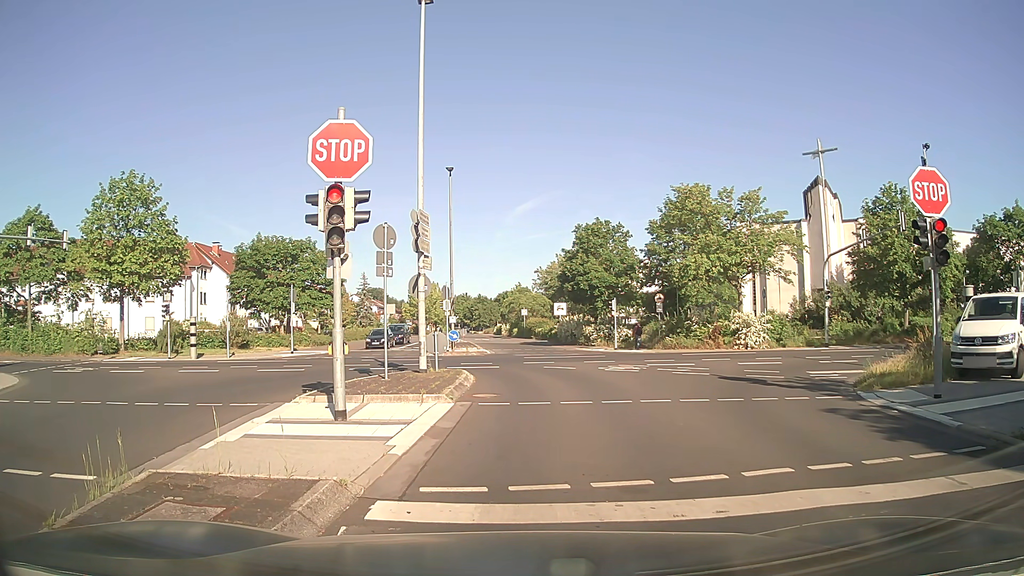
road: residential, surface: asphalt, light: Day
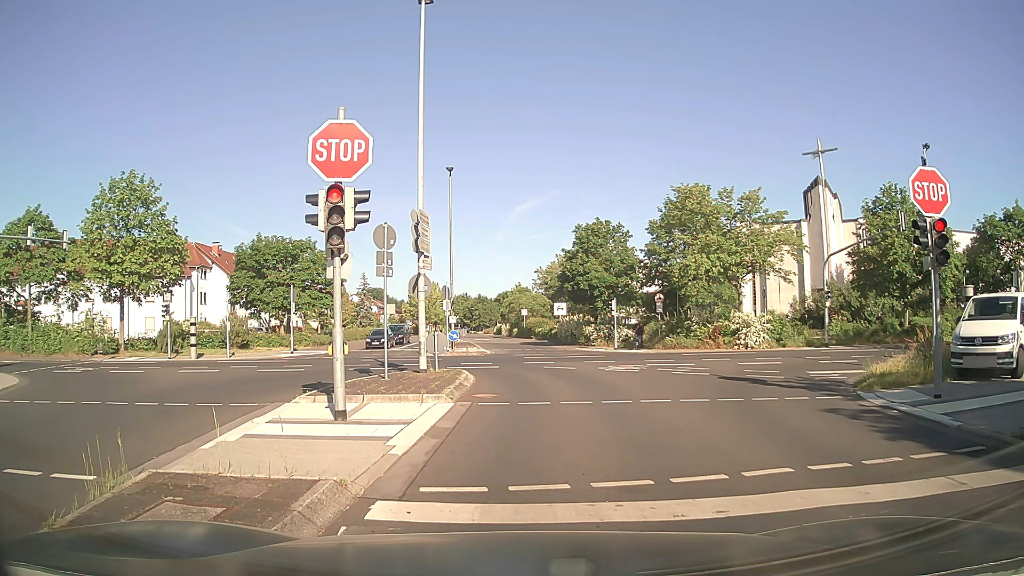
(0.0, 0.0) m; 0°
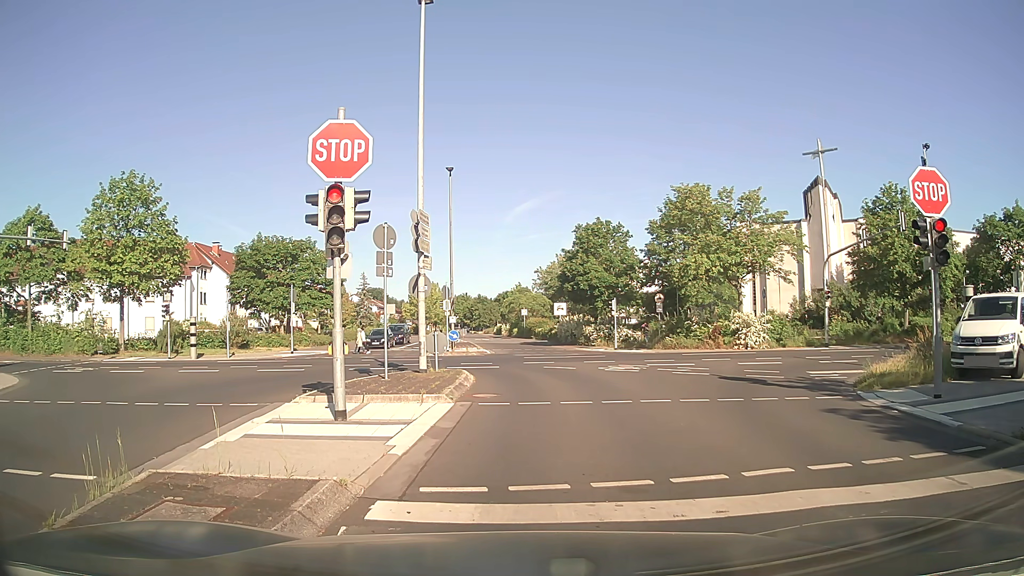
(0.0, 0.0) m; 0°
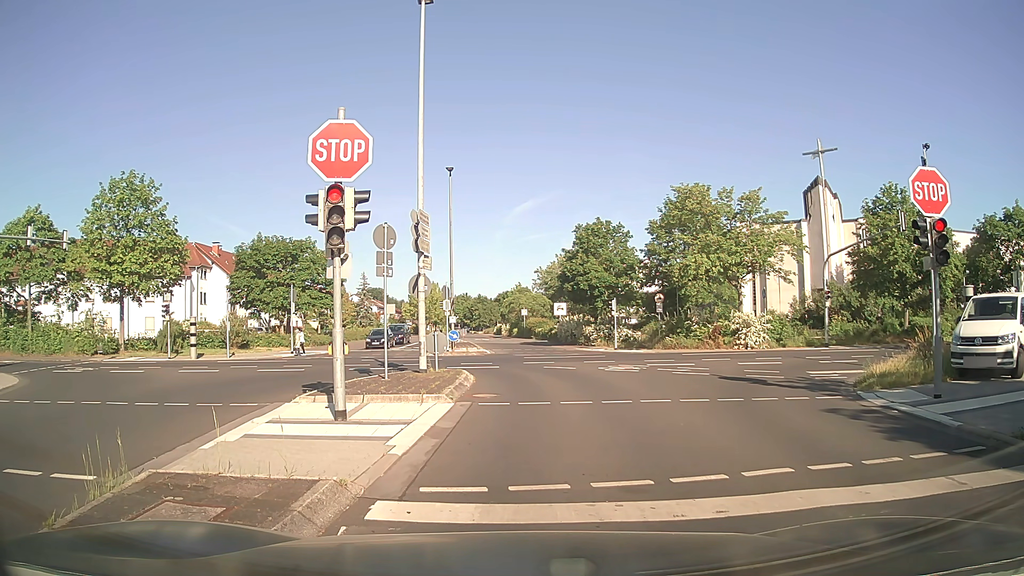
(0.0, 0.0) m; 0°
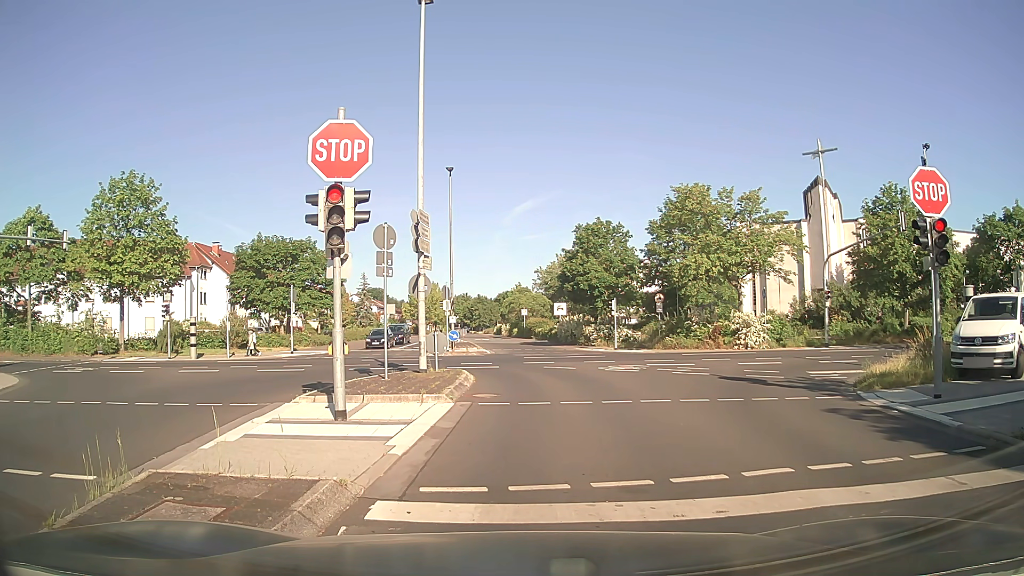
(0.0, 0.0) m; 0°
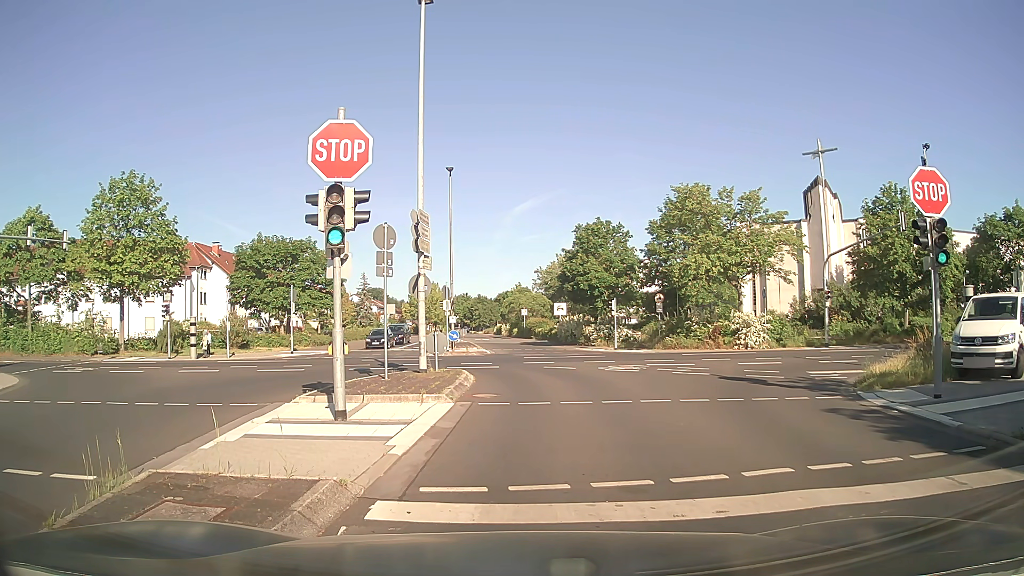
(0.0, 0.0) m; 0°
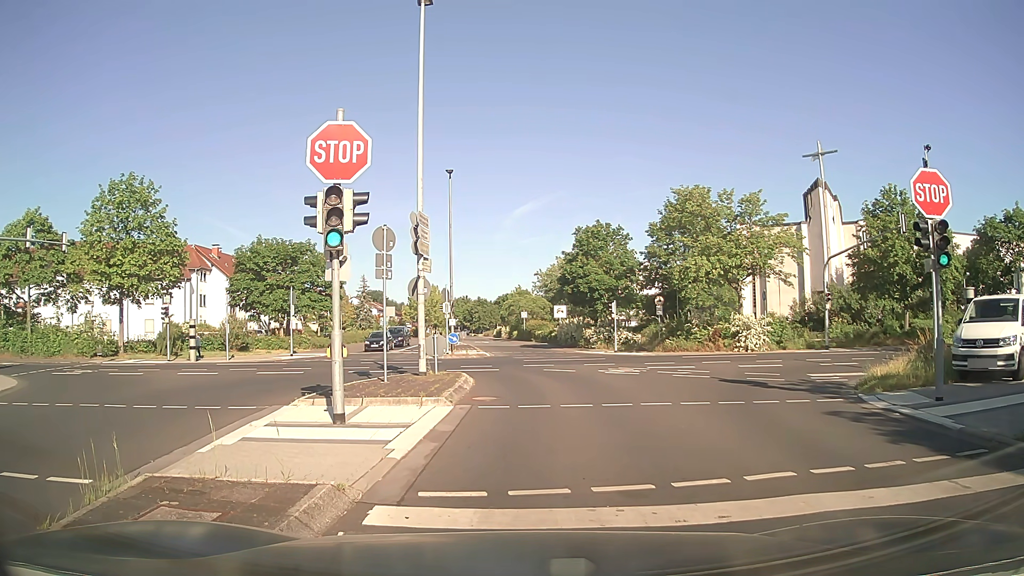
(0.0, +0.1) m; 0°
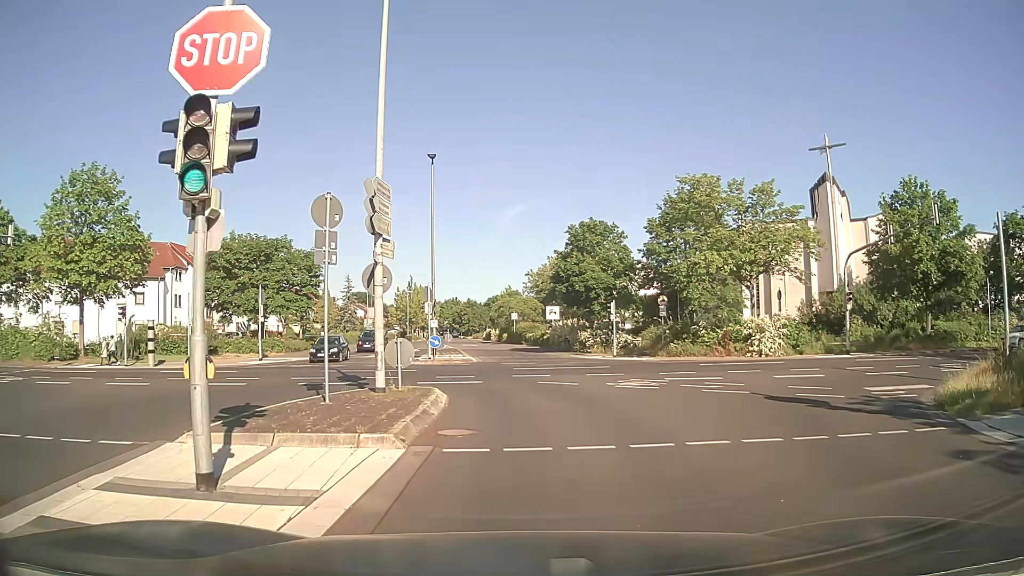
(0.0, +4.2) m; +2°
(0, +10) (-2, +20) (-9, +26) (-19, +28) (-29, +28) (-39, +27) (-49, +26) (-59, +26) (-69, +25) (-79, +24) m
